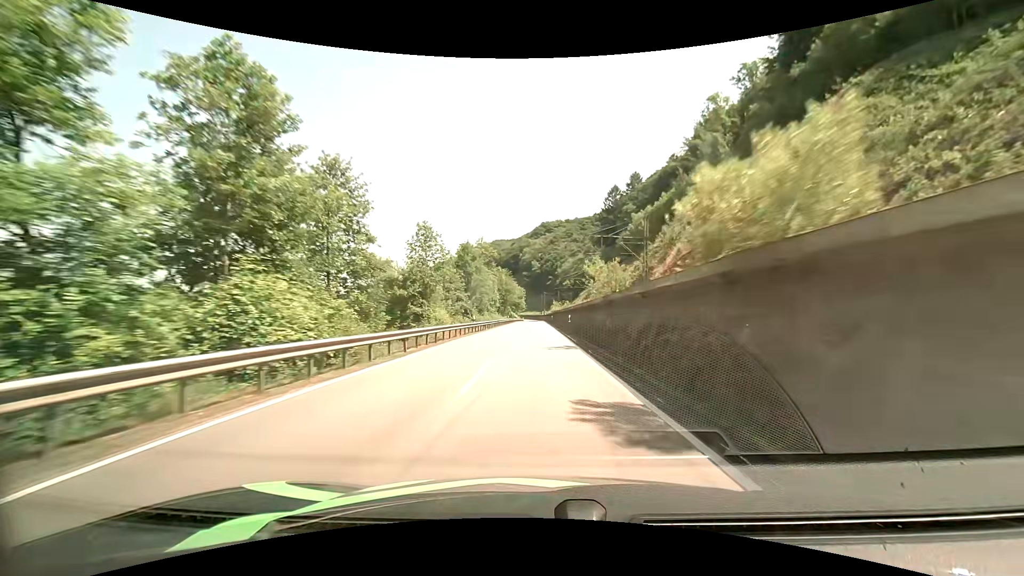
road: primary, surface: asphalt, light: Day
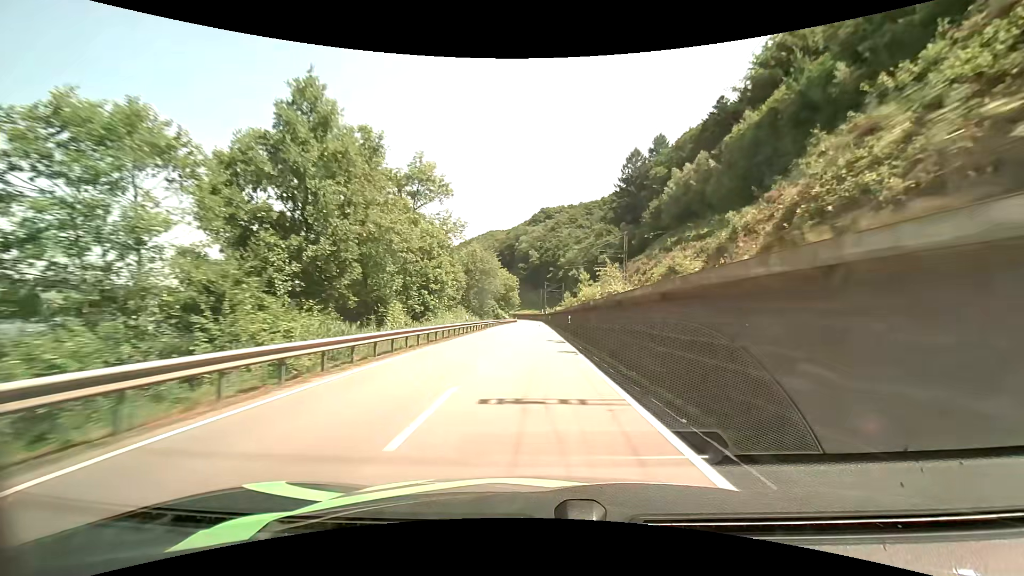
(0.0, +51.1) m; 0°
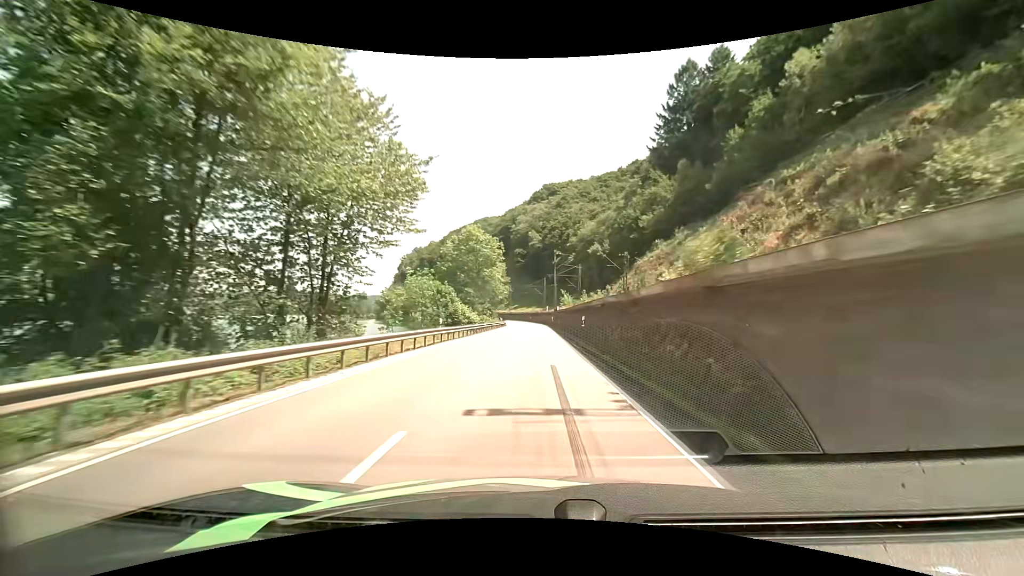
(+0.2, +62.9) m; 0°
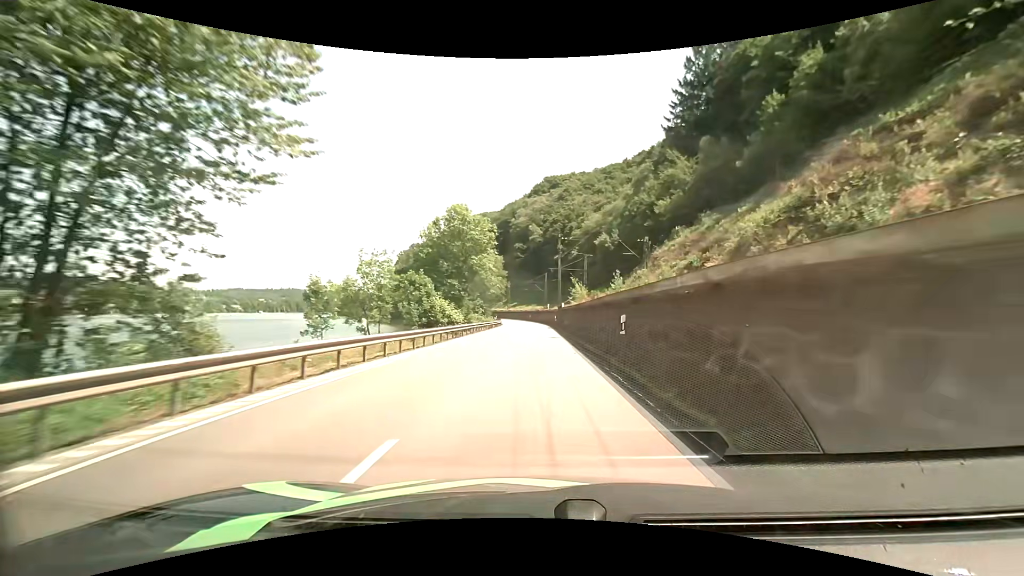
(0.0, +12.3) m; 0°
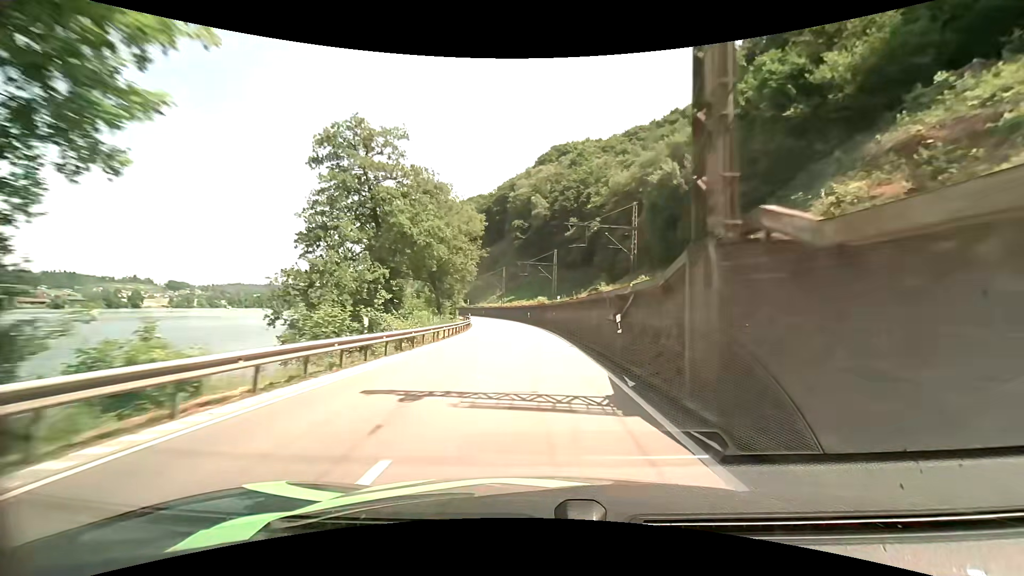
(-0.3, +48.3) m; 0°
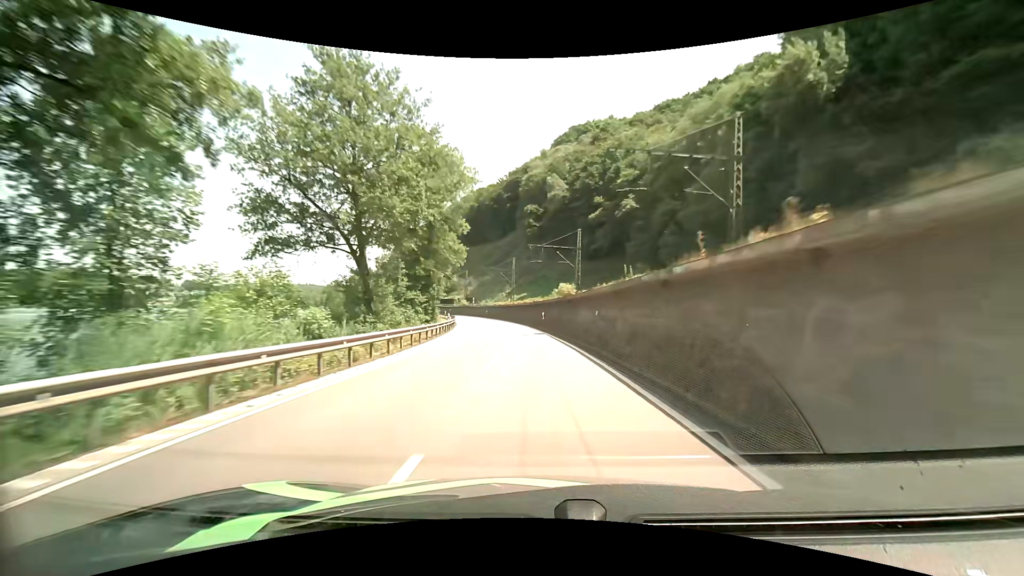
(-0.4, +23.8) m; -2°
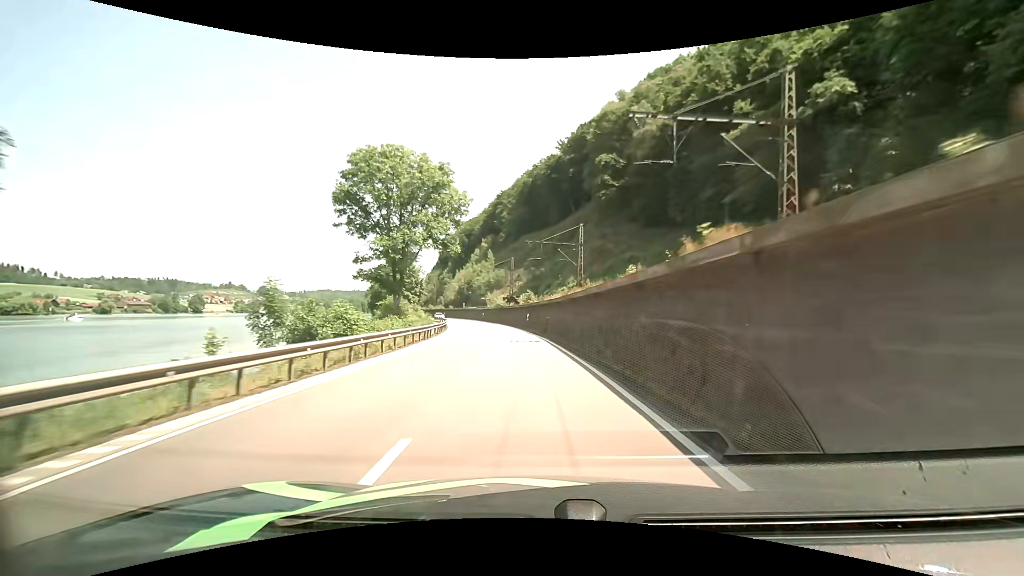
(-2.3, +47.2) m; -7°
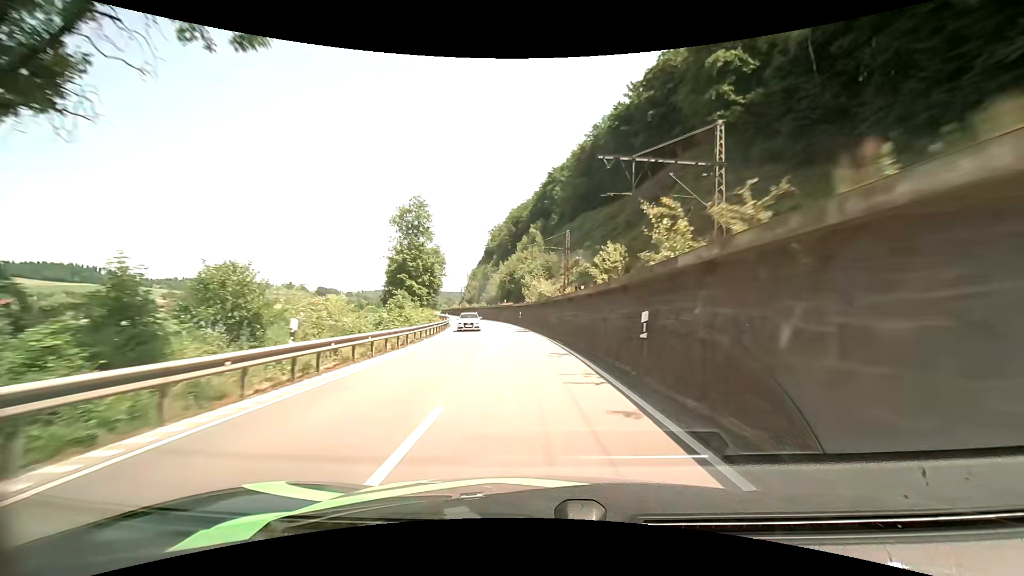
(-2.1, +34.2) m; -7°
(0, +10) (-1, +20) (-1, +30) (-2, +40) (-4, +50) (-5, +60) (-7, +70) (-9, +79) (-11, +89) (-14, +99) m
